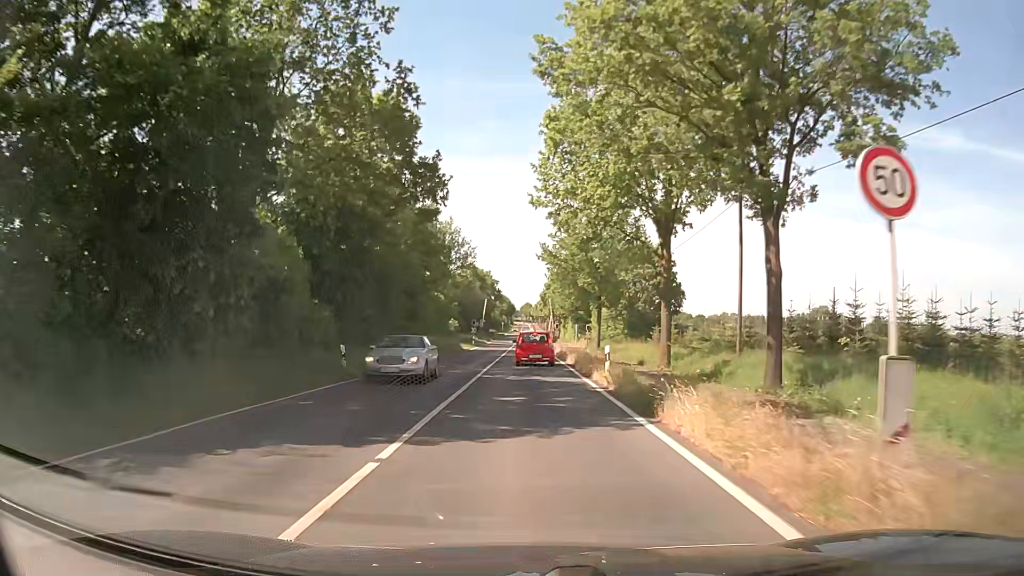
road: secondary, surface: asphalt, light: Day
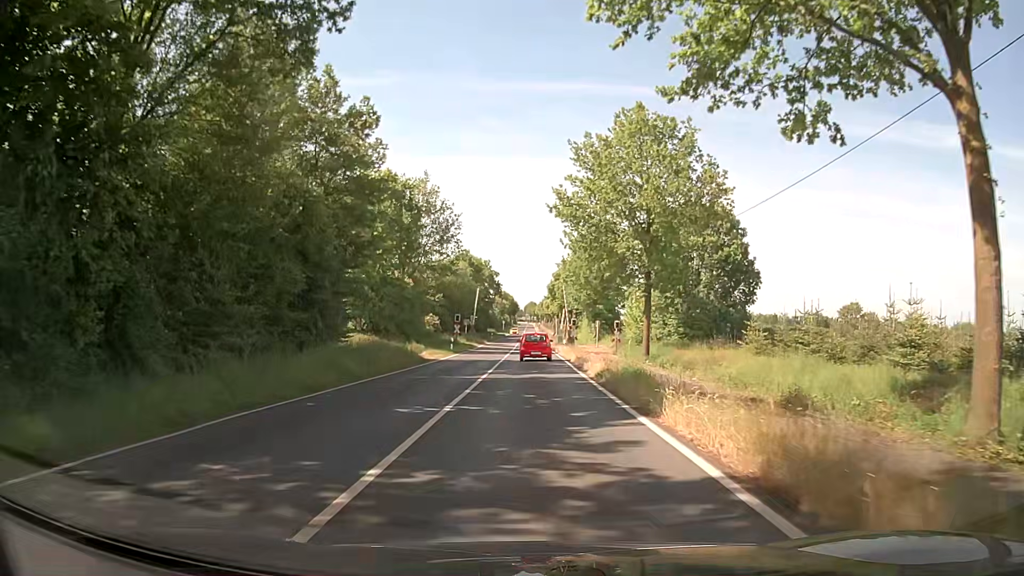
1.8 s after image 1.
(+0.1, +23.0) m; 0°
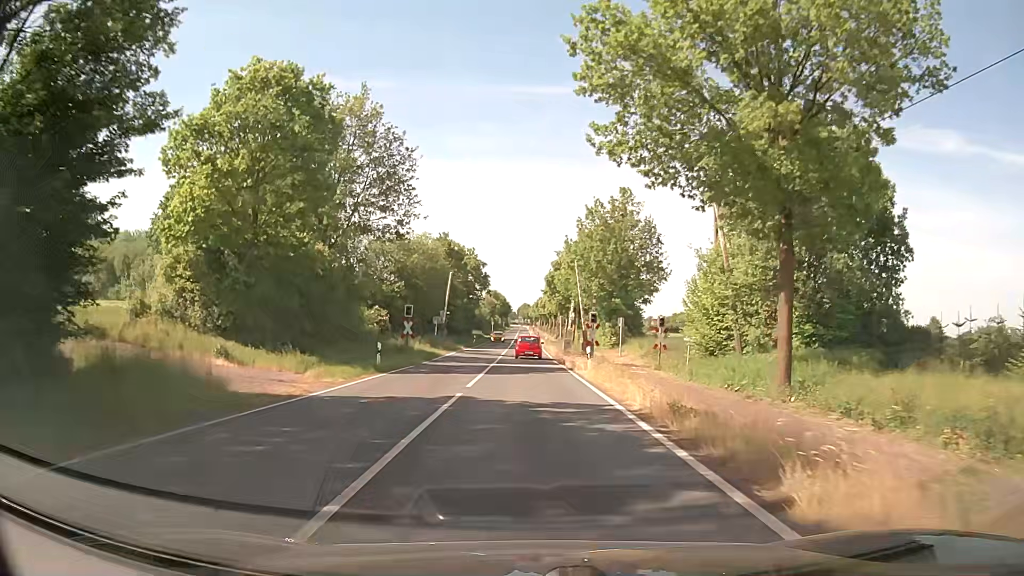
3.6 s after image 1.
(0.0, +22.0) m; 0°
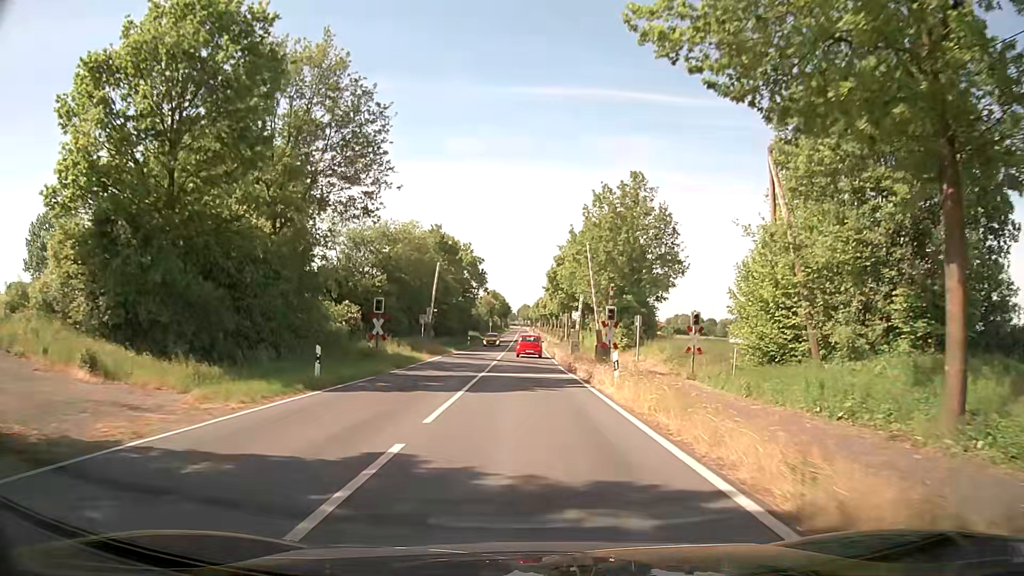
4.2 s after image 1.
(0.0, +7.7) m; 0°
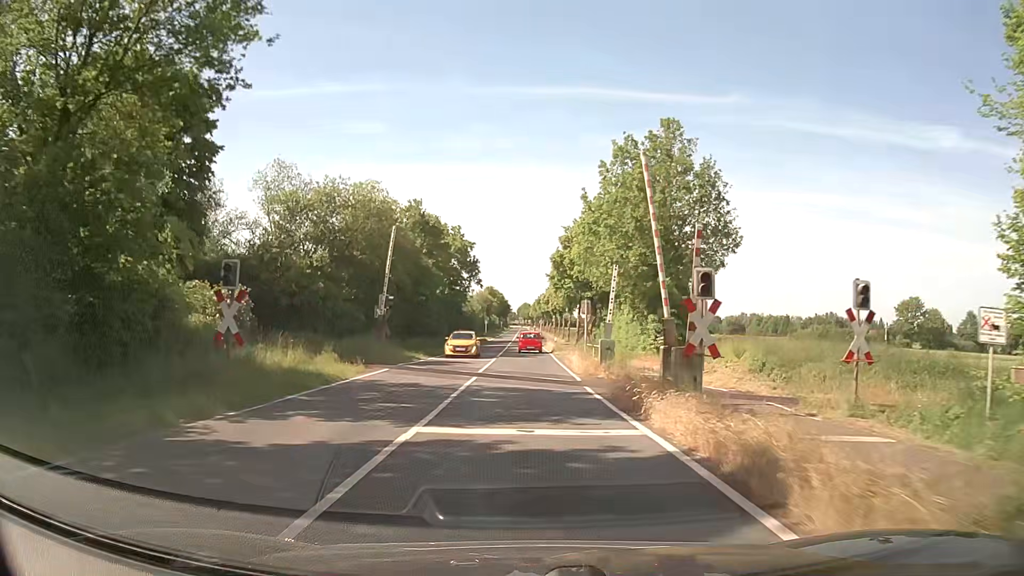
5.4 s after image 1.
(0.0, +15.6) m; -1°
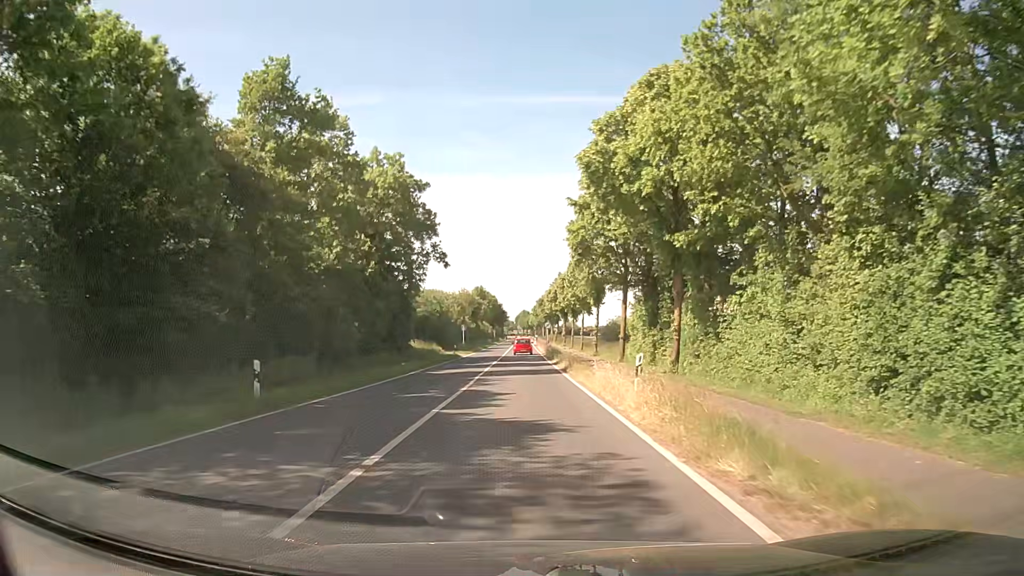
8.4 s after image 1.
(+0.4, +39.0) m; +1°
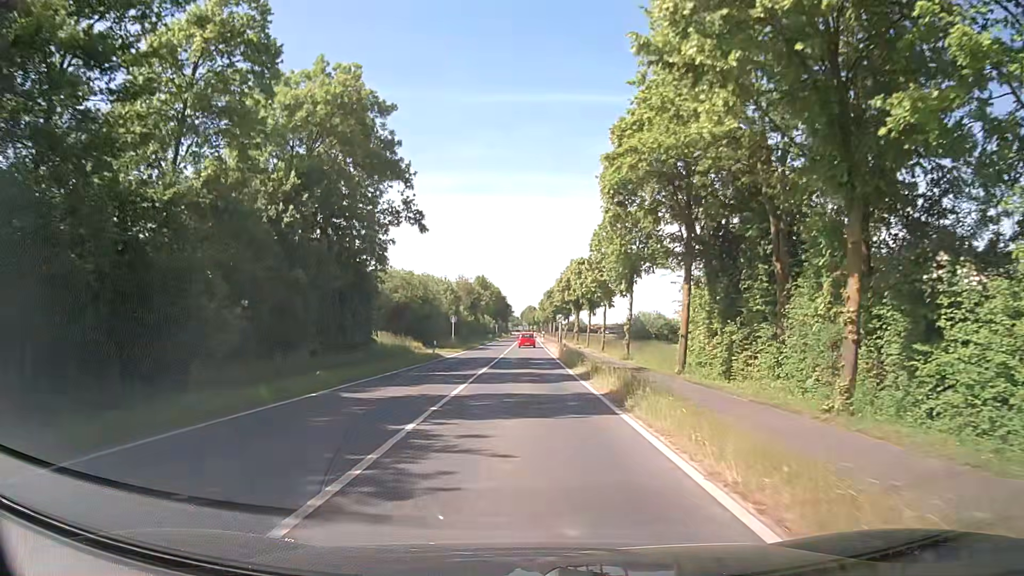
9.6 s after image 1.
(-0.2, +15.6) m; 0°
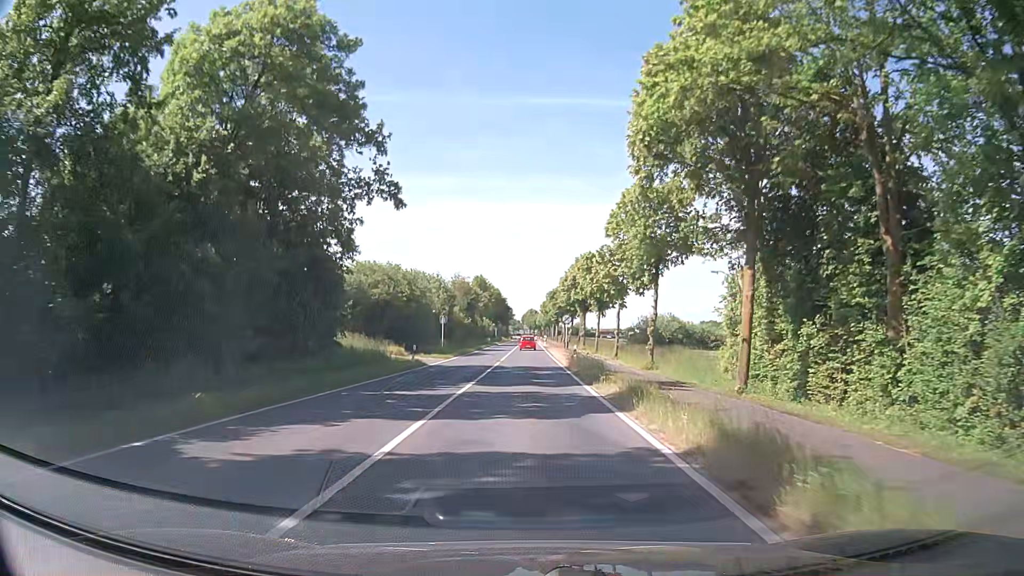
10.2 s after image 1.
(0.0, +8.0) m; 0°
(0, +10) (0, +20) (0, +30) (0, +40) (0, +50) (0, +60) (0, +70) (0, +80) (0, +90) (+1, +100) m
